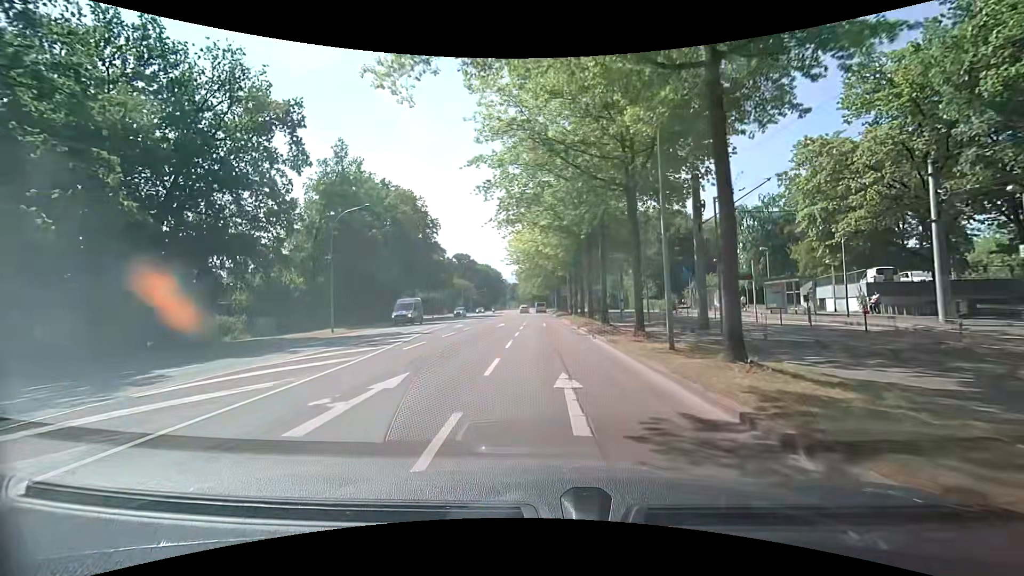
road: secondary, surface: asphalt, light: Day
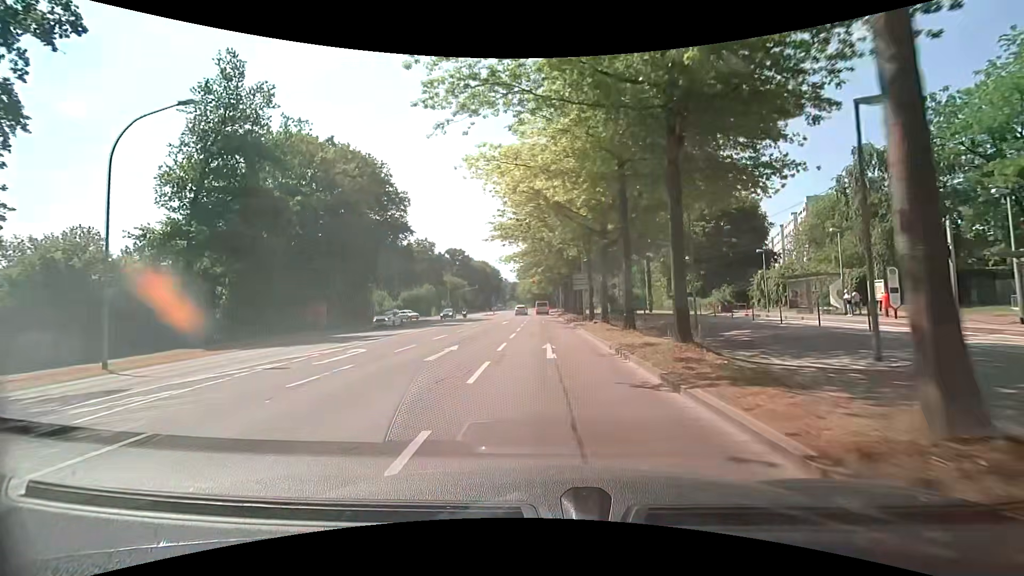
(-0.1, +20.0) m; 0°
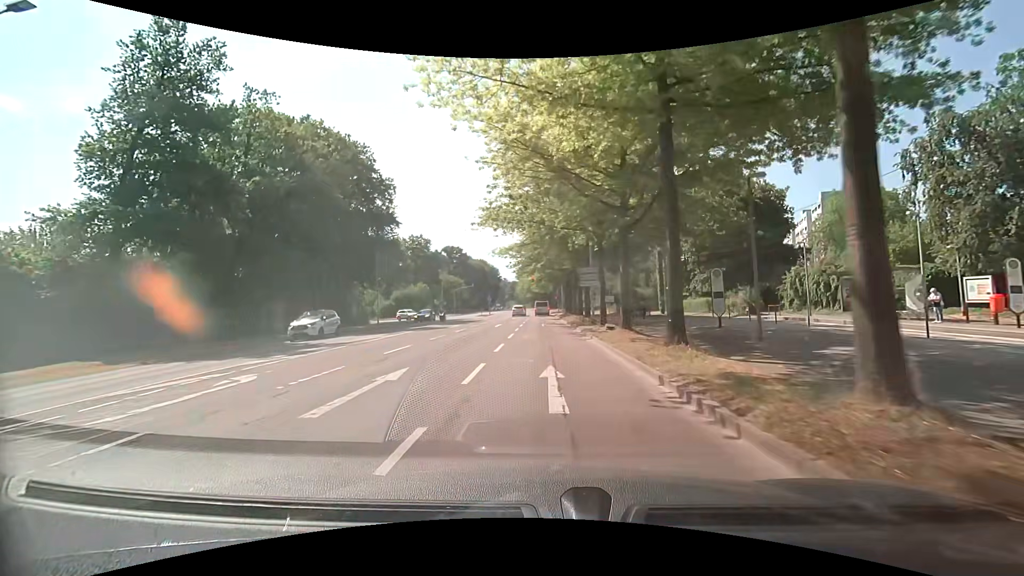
(-0.1, +6.3) m; 0°
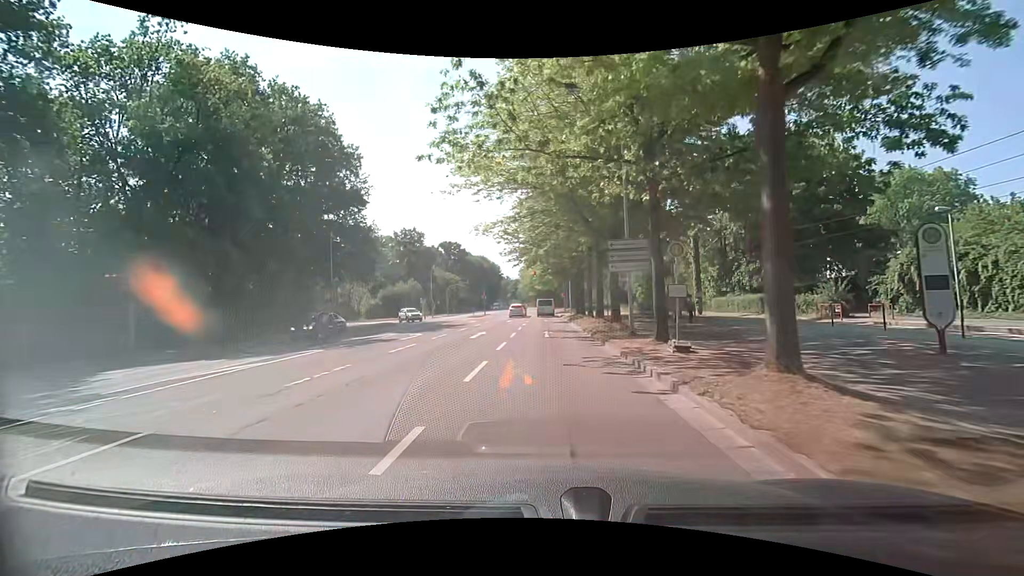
(0.0, +11.7) m; -1°
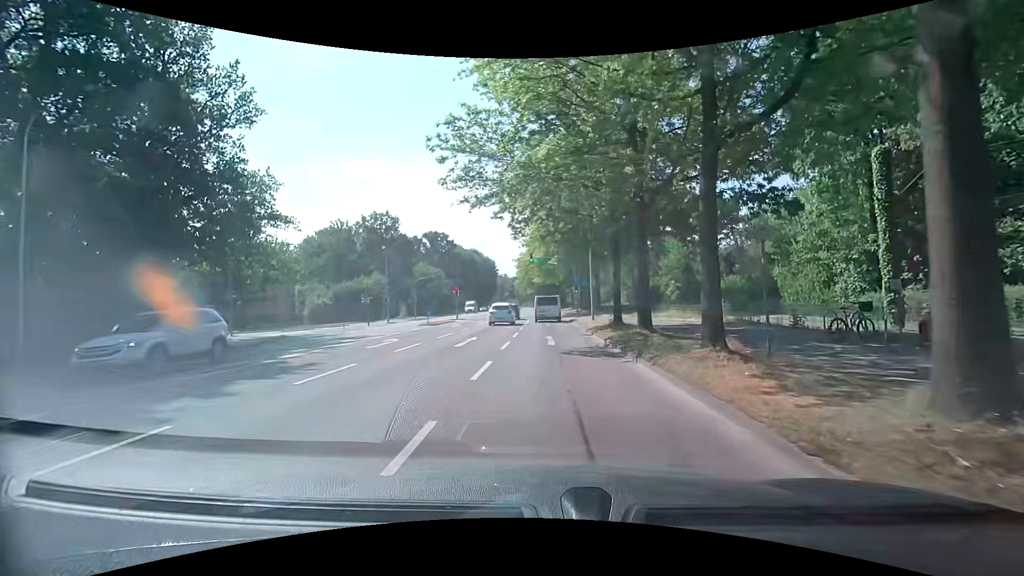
(0.0, +23.6) m; 0°
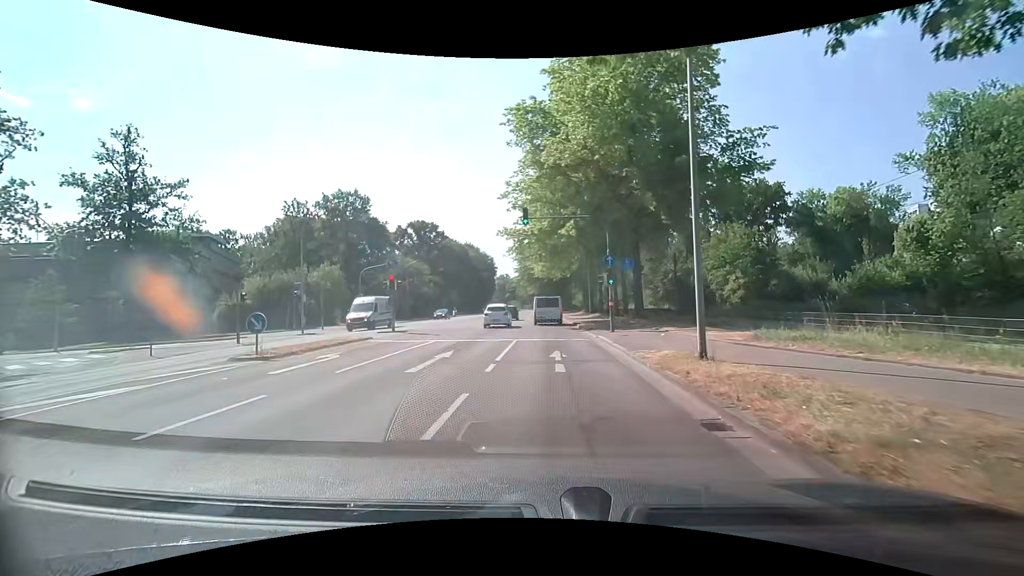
(+0.1, +21.8) m; 0°
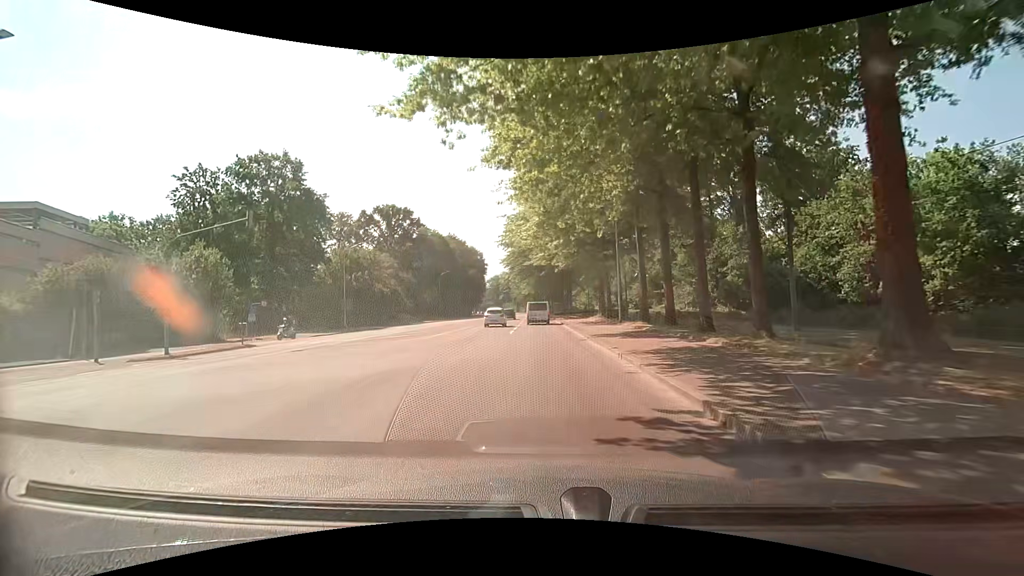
(-0.2, +24.6) m; -1°
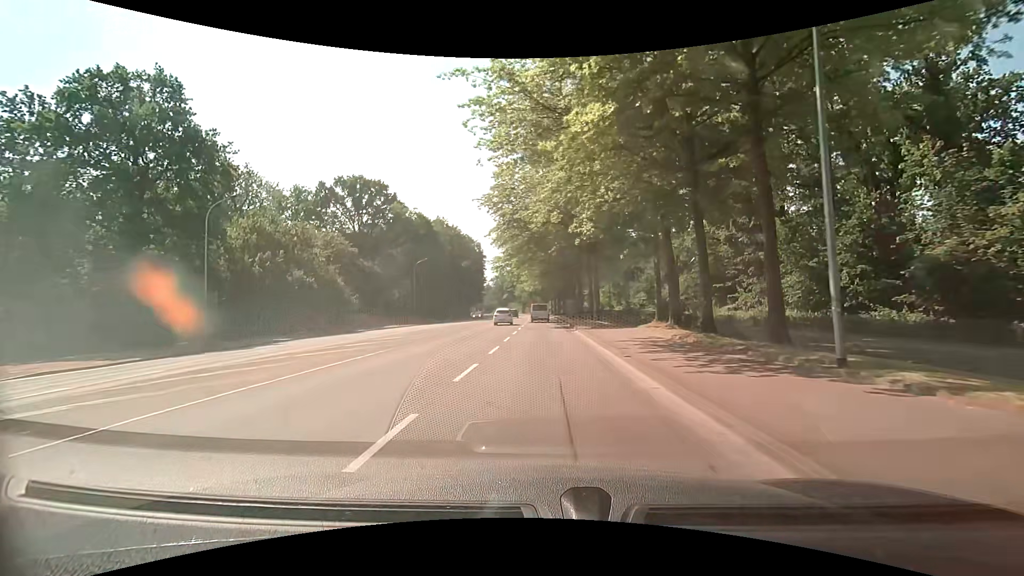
(0.0, +24.4) m; 0°
(0, +10) (0, +20) (0, +30) (0, +40) (0, +50) (0, +60) (-1, +70) (-1, +80) (-2, +90) (-2, +100) m
